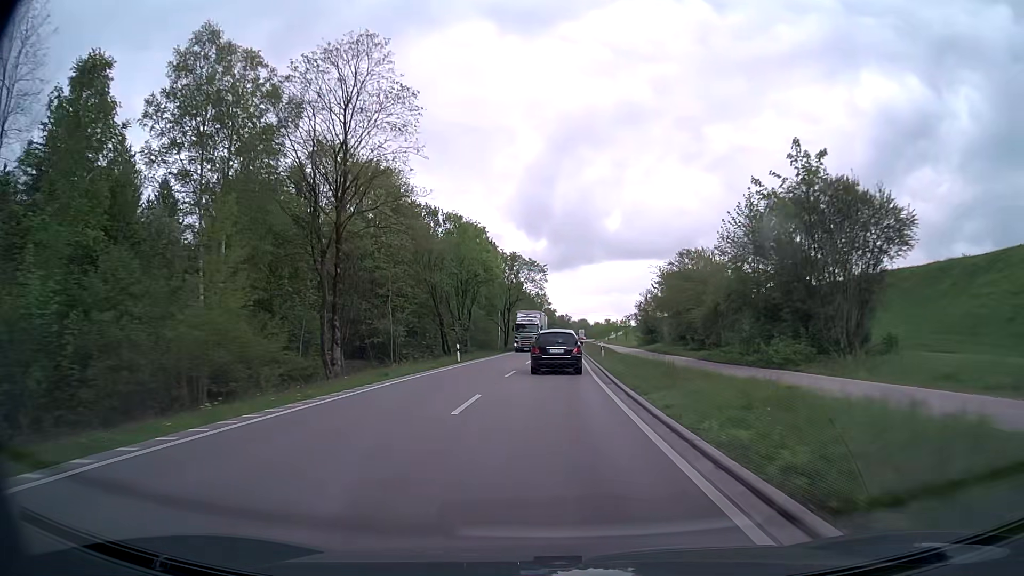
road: primary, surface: asphalt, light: Day
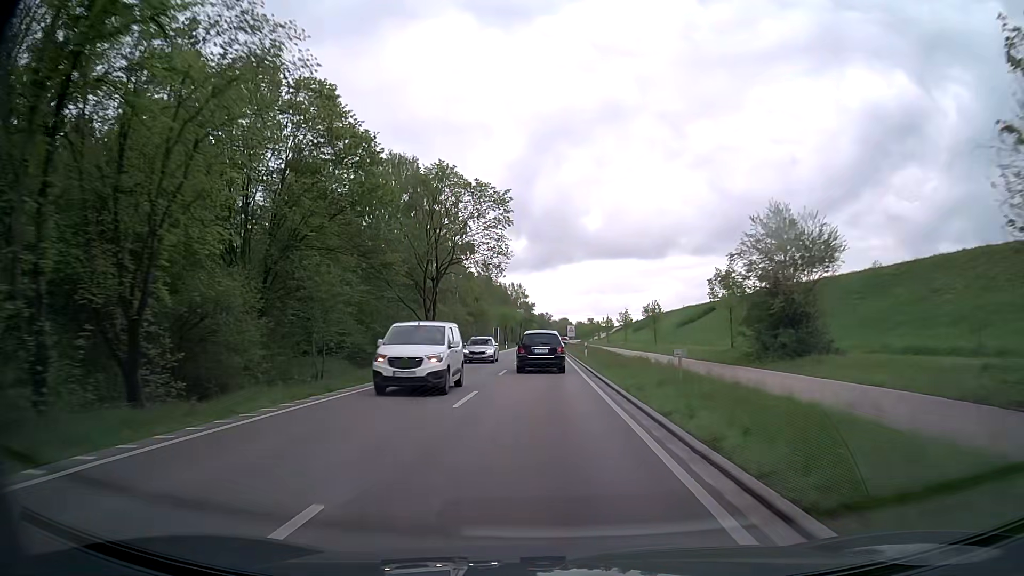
(+1.1, +46.9) m; +2°
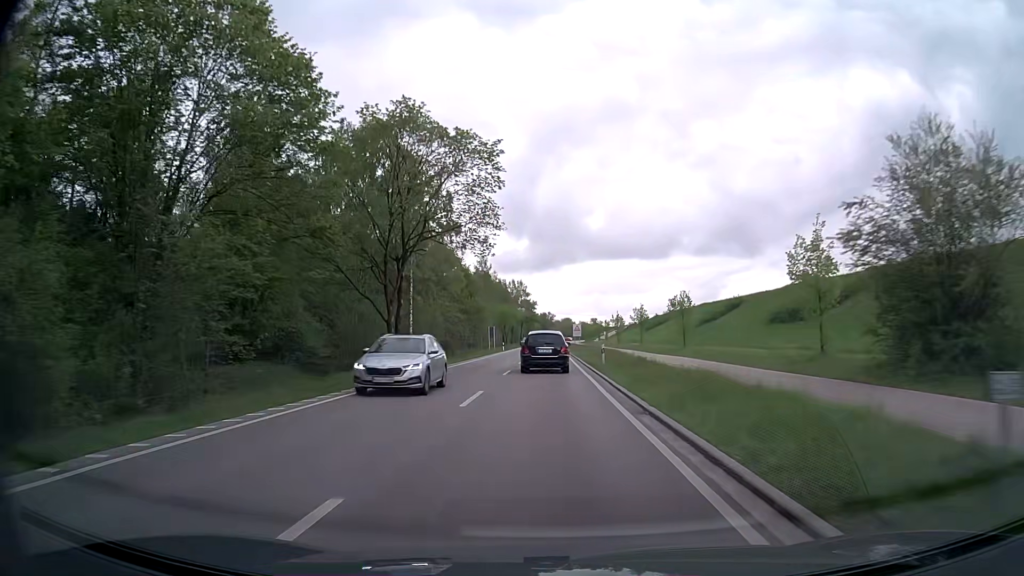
(-0.1, +11.9) m; 0°
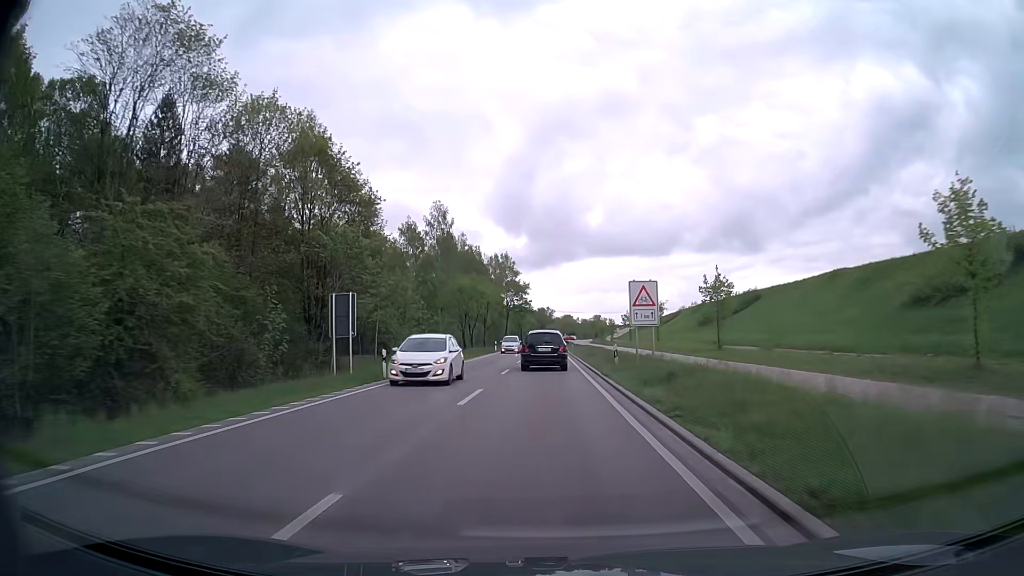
(+0.4, +60.1) m; 0°
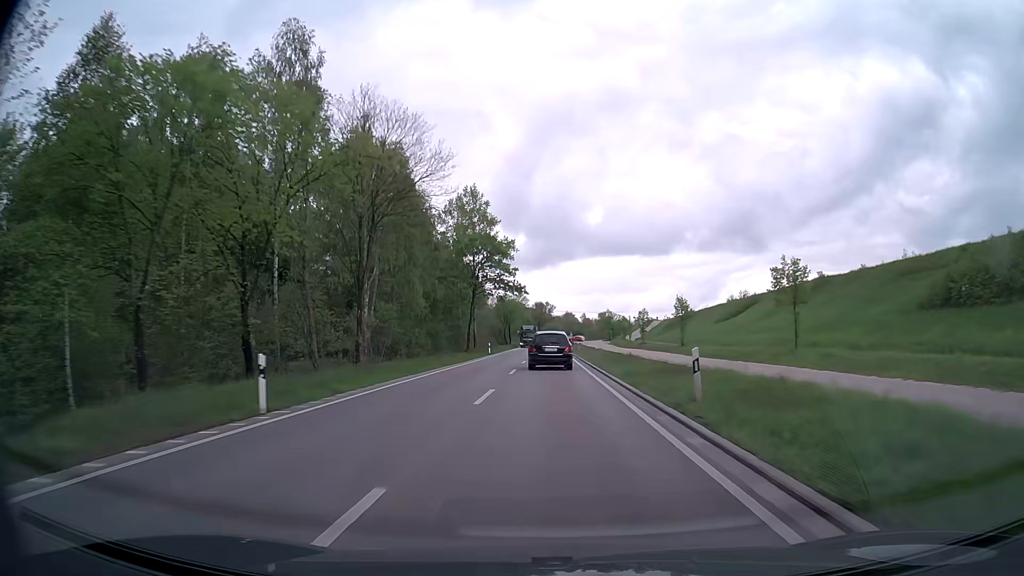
(-0.2, +60.0) m; 0°
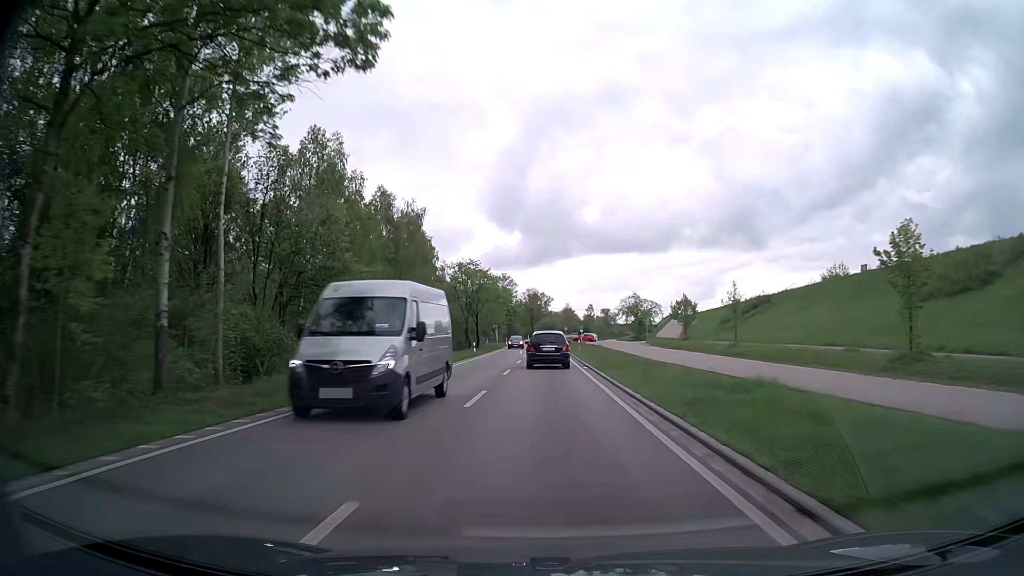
(+0.3, +60.8) m; 0°
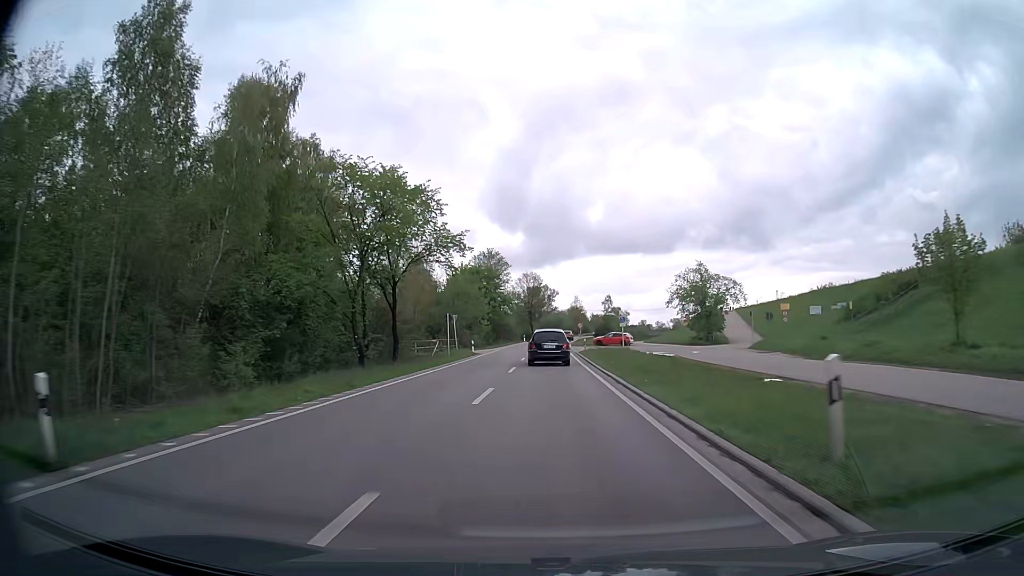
(-0.3, +48.0) m; 0°
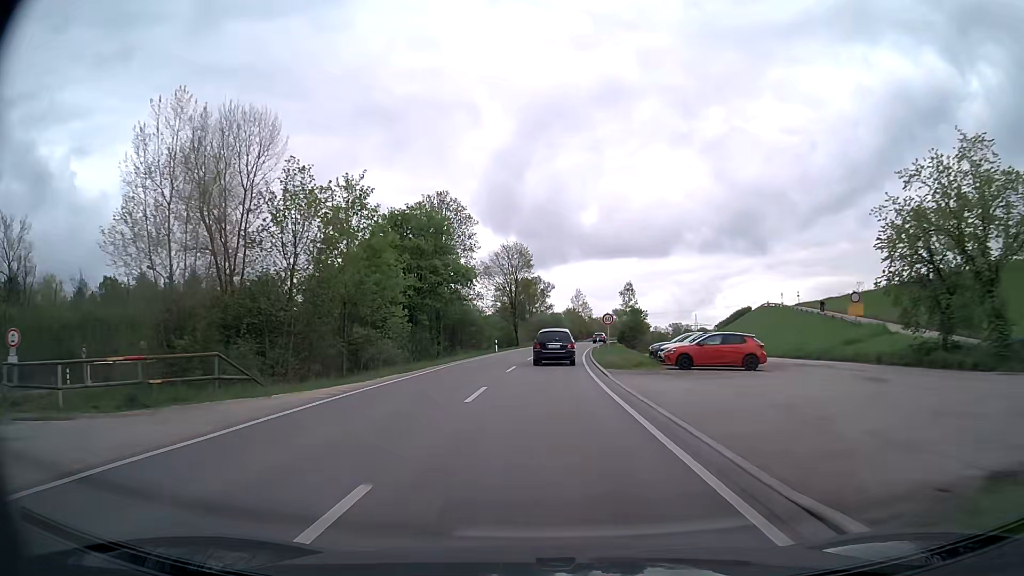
(+0.1, +47.8) m; 0°
(0, +10) (0, +20) (0, +30) (+1, +40) (+1, +50) (+2, +60) (+3, +70) (+4, +80) (+5, +90) (+6, +100) m
